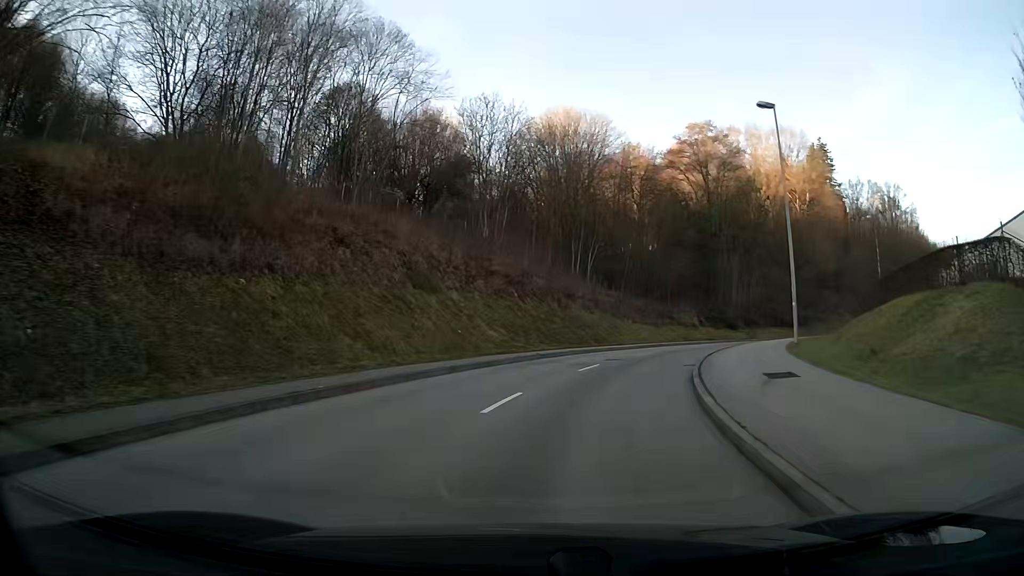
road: tertiary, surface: asphalt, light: Day
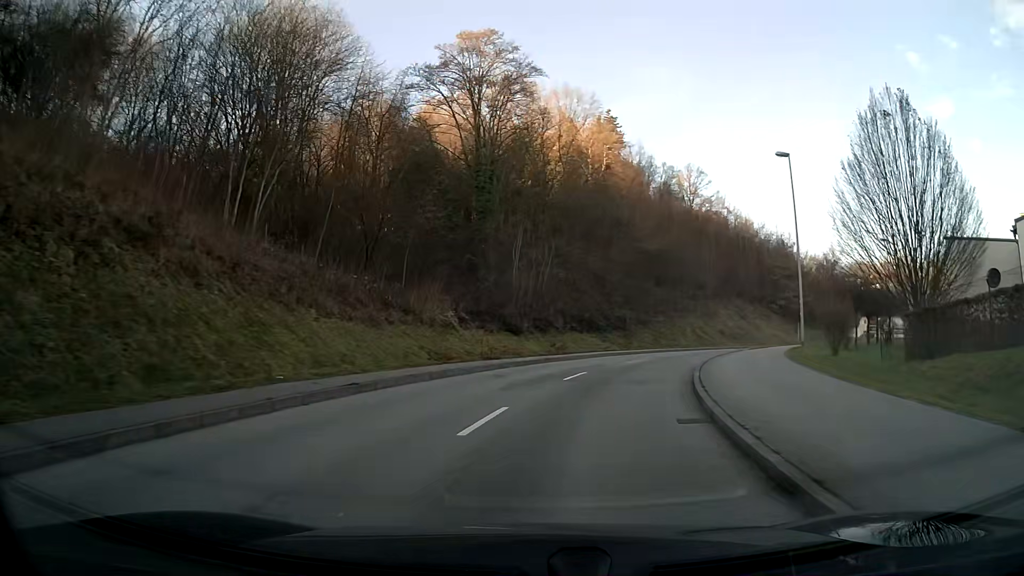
(+5.5, +28.0) m; +22°
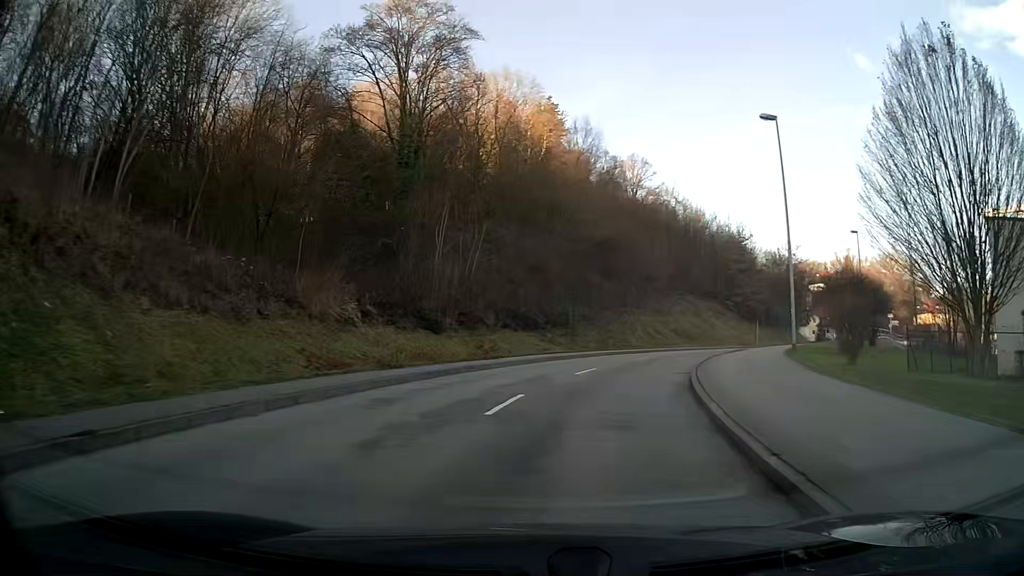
(+0.3, +7.1) m; +6°
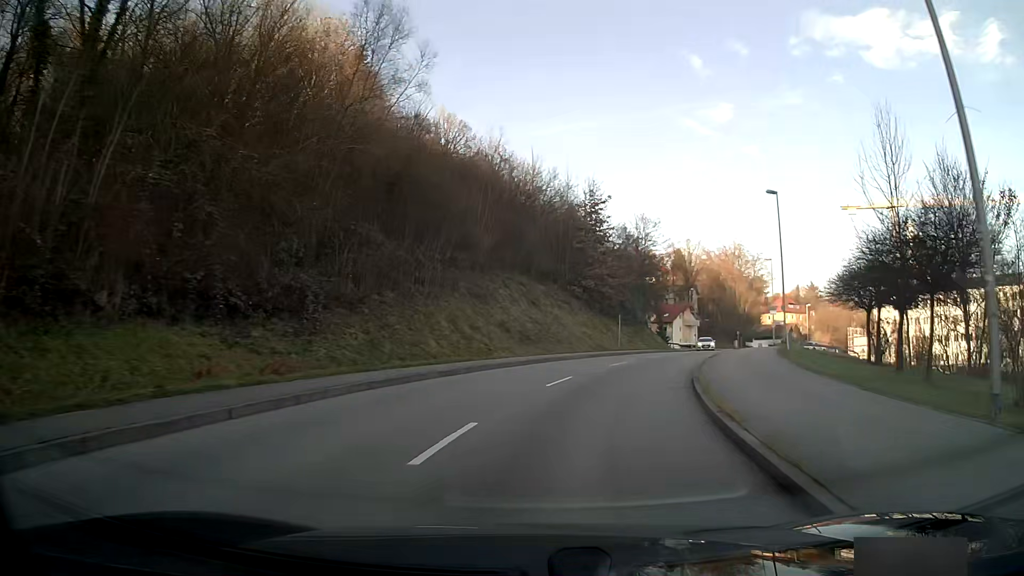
(+3.0, +21.3) m; +17°
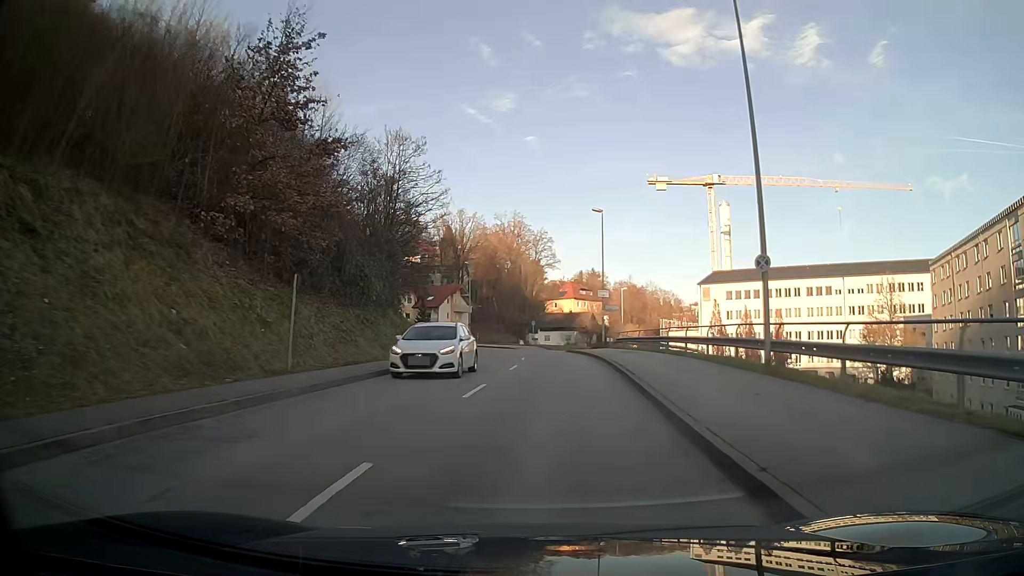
(+5.3, +29.1) m; +18°
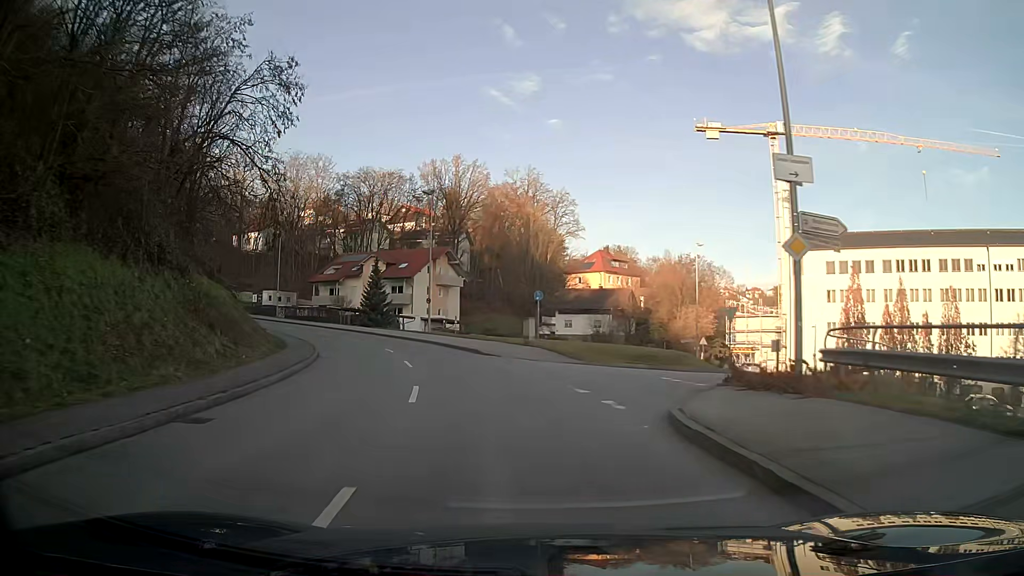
(0.0, +37.1) m; -4°
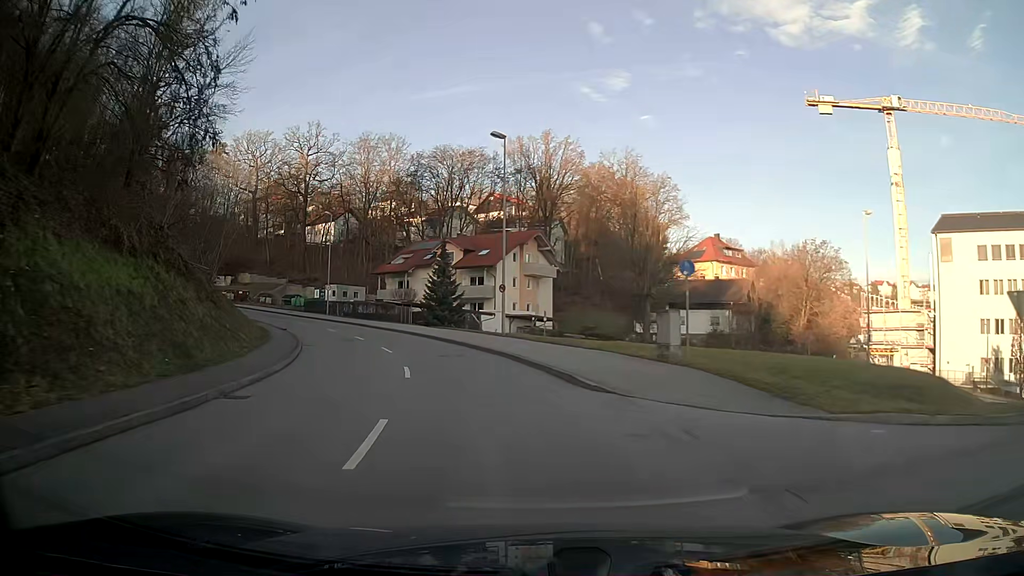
(-1.0, +14.5) m; -9°
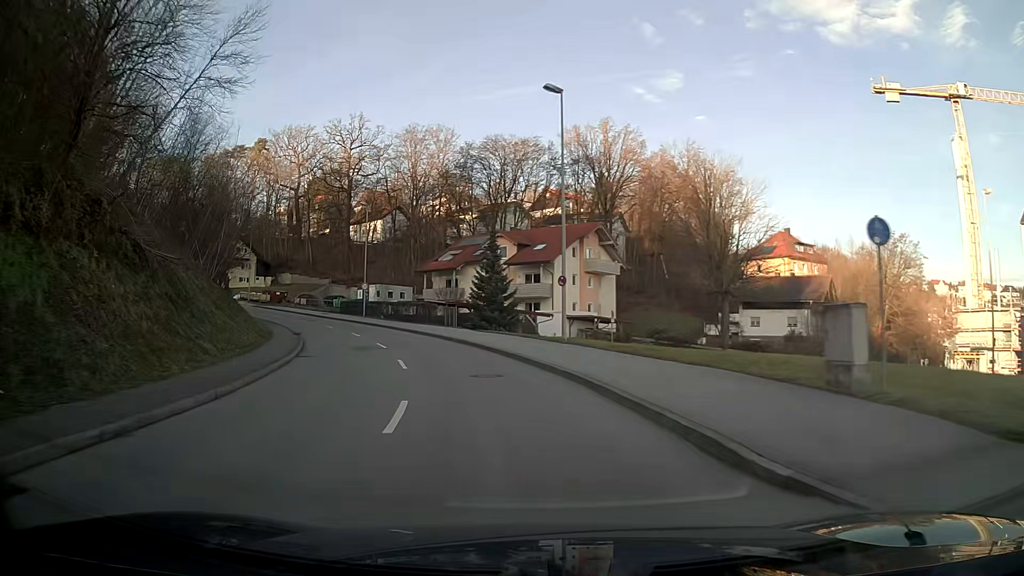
(-0.3, +7.3) m; -5°
